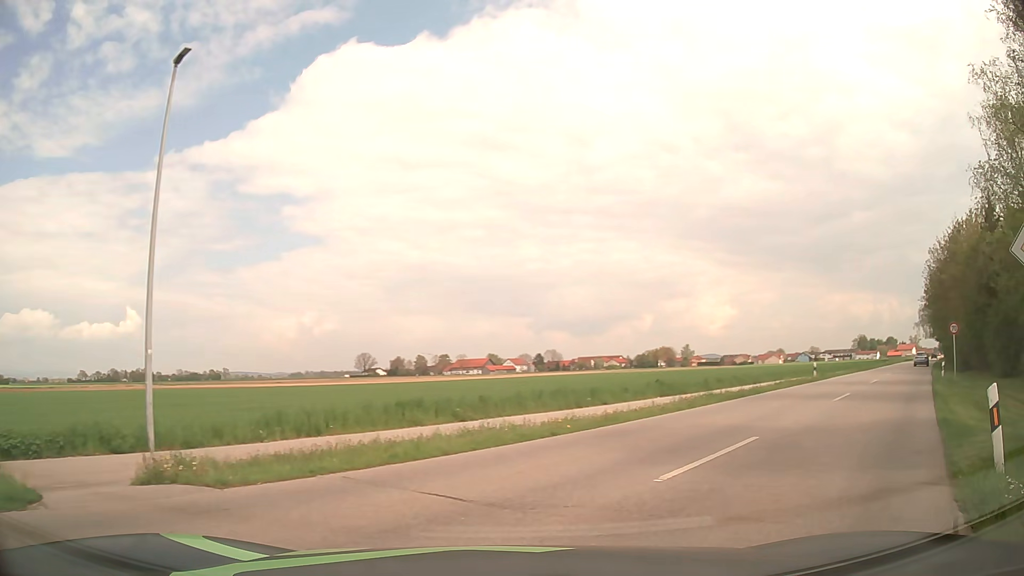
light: Day
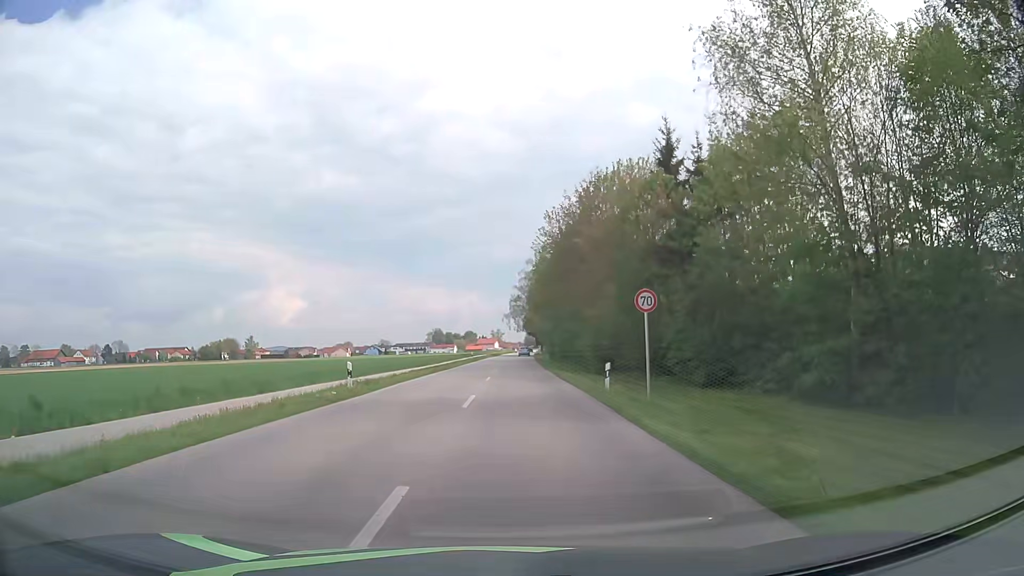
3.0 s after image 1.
(+8.4, +15.5) m; +39°
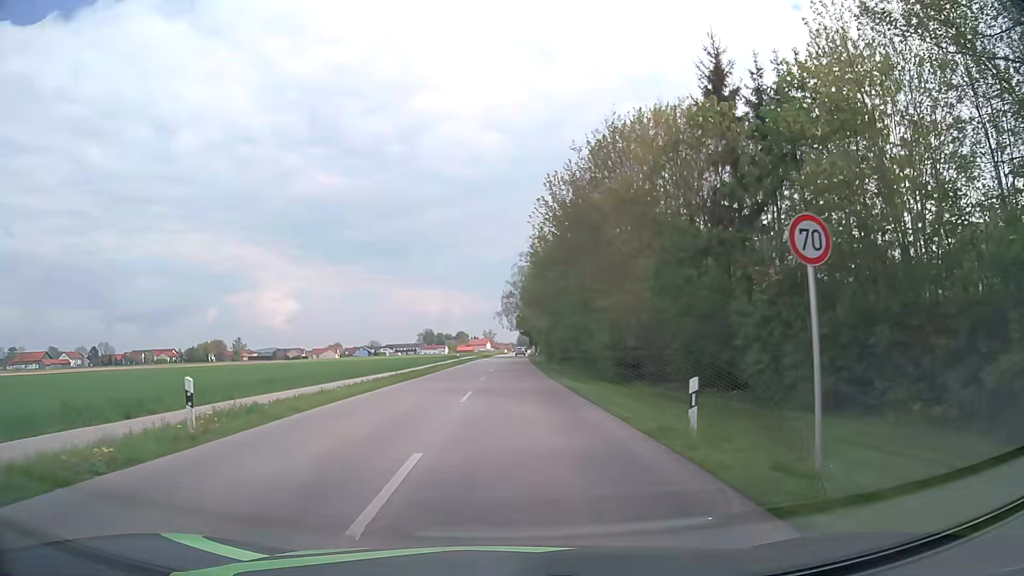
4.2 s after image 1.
(-0.1, +10.6) m; -1°
(0, +10) (0, +20) (0, +30) (+1, +40) (+1, +50) (+1, +60) (+1, +70) (+1, +80) (+2, +90) (+2, +100) m
